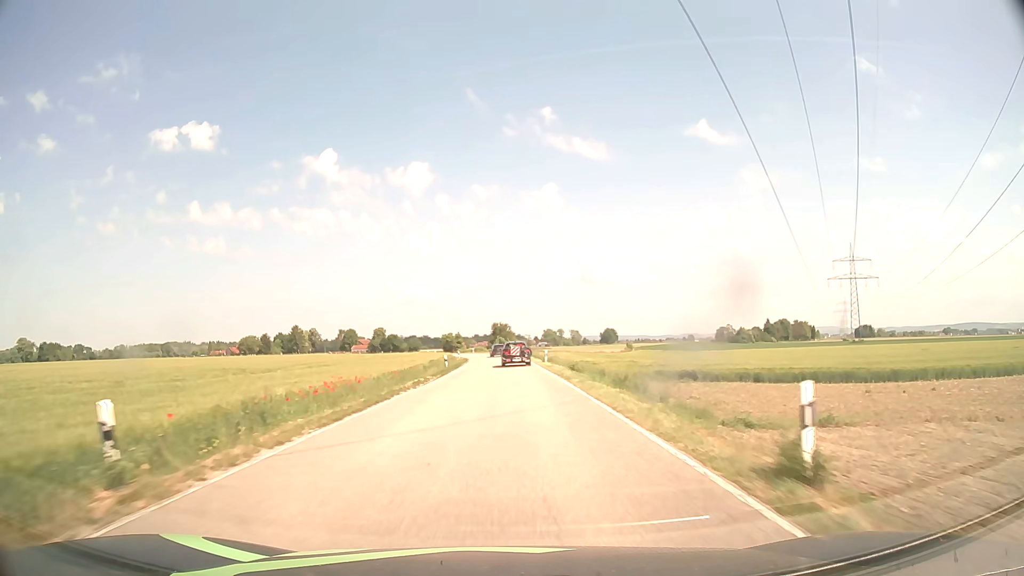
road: secondary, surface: asphalt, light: Day
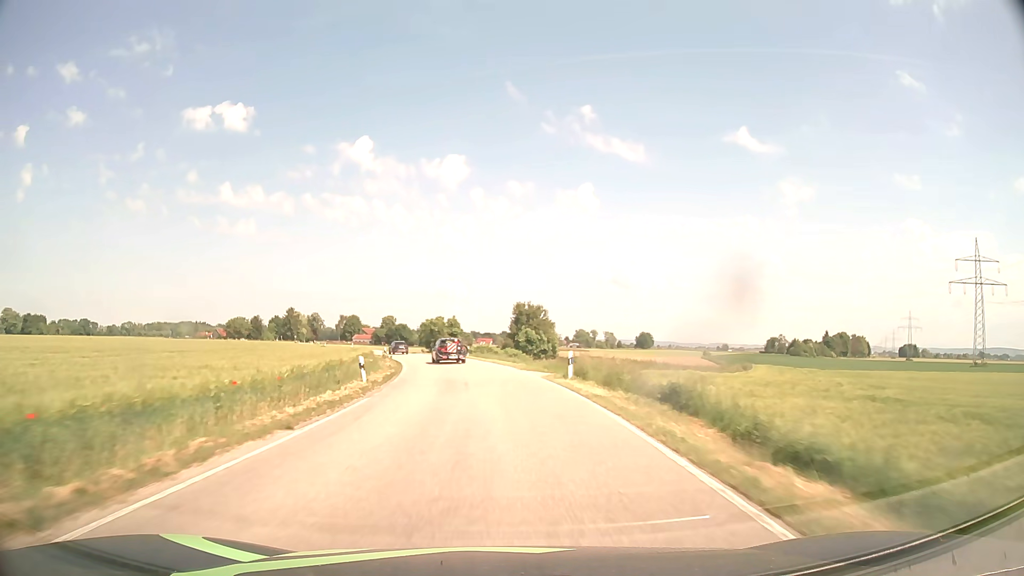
(0.0, +63.6) m; -2°
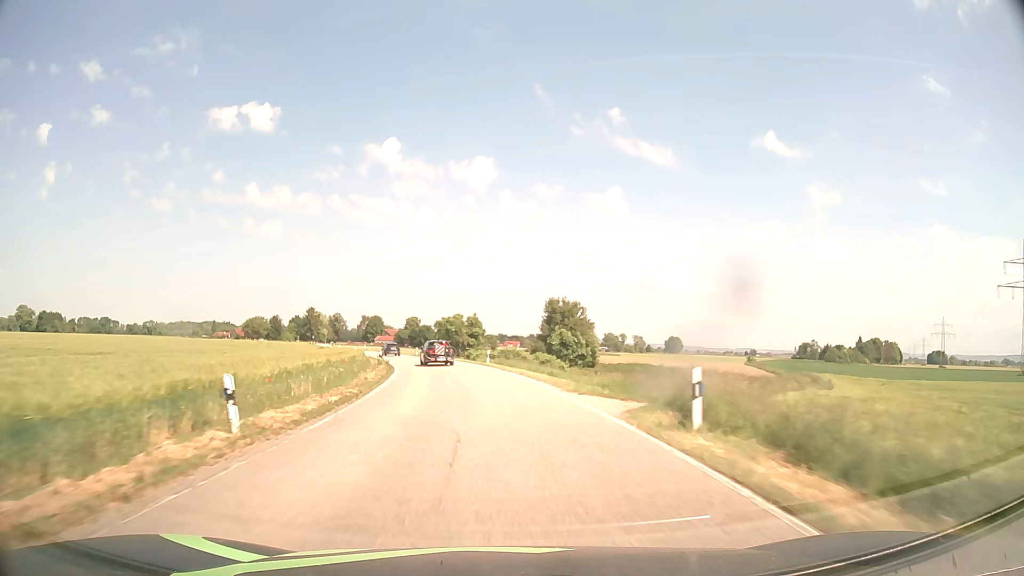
(-0.2, +12.7) m; -2°
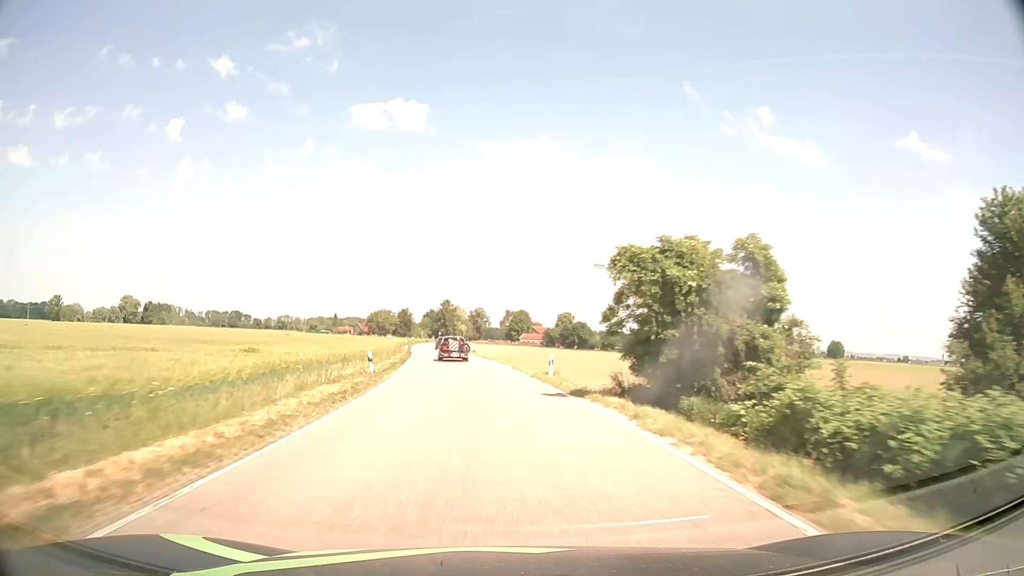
(-5.7, +50.6) m; -13°
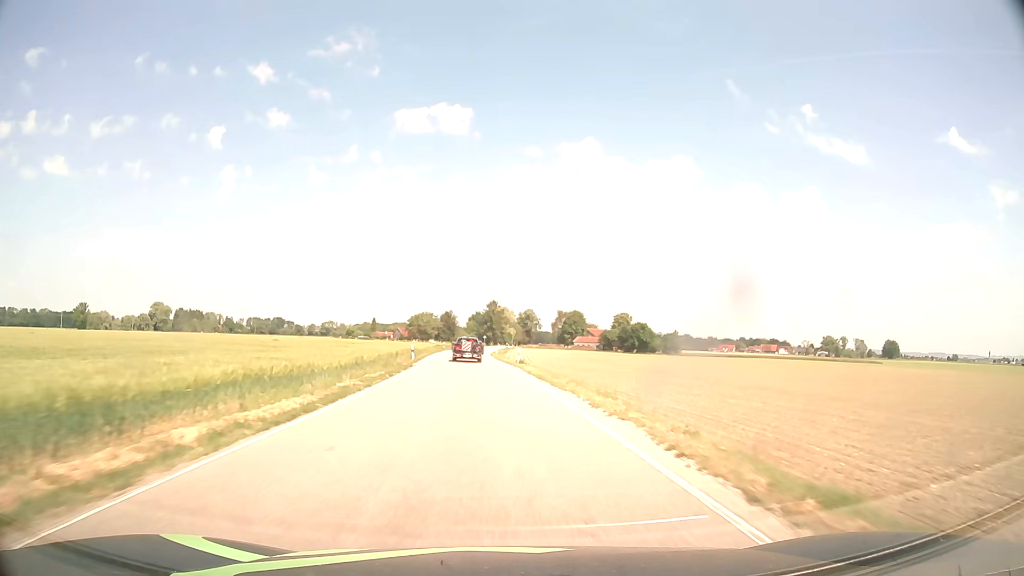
(-1.1, +25.8) m; -5°
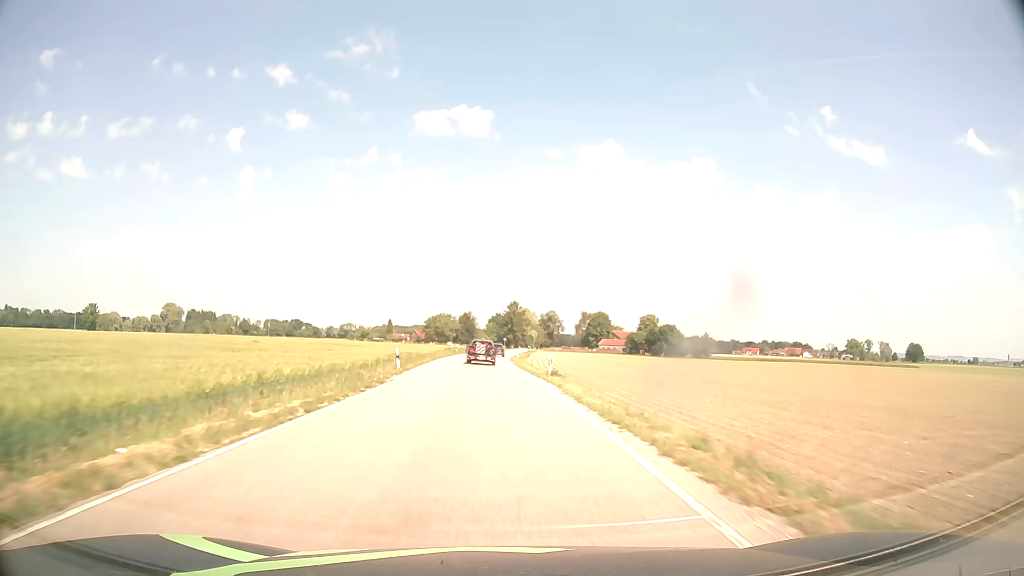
(-0.2, +13.0) m; -2°
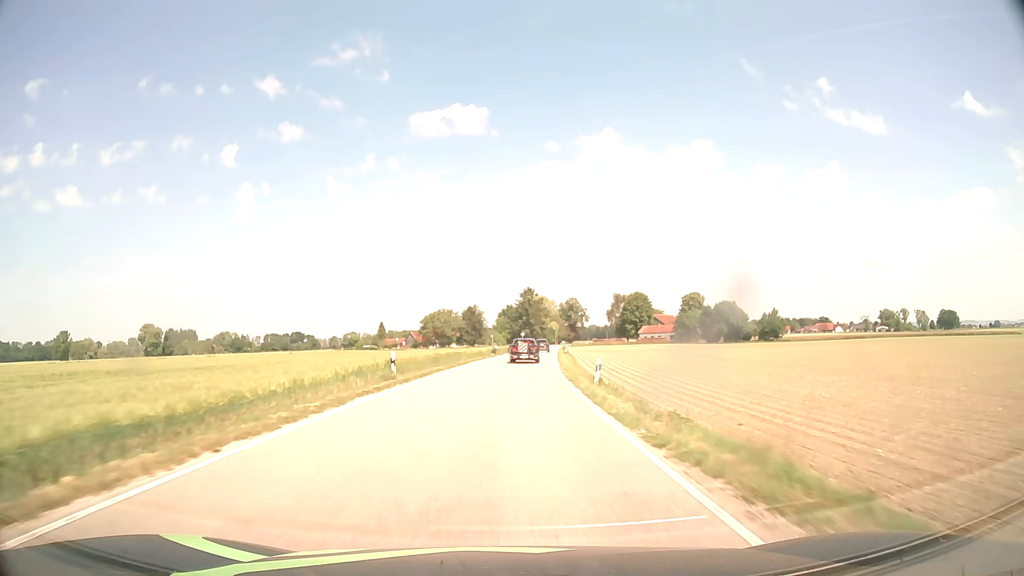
(-1.4, +52.7) m; -1°
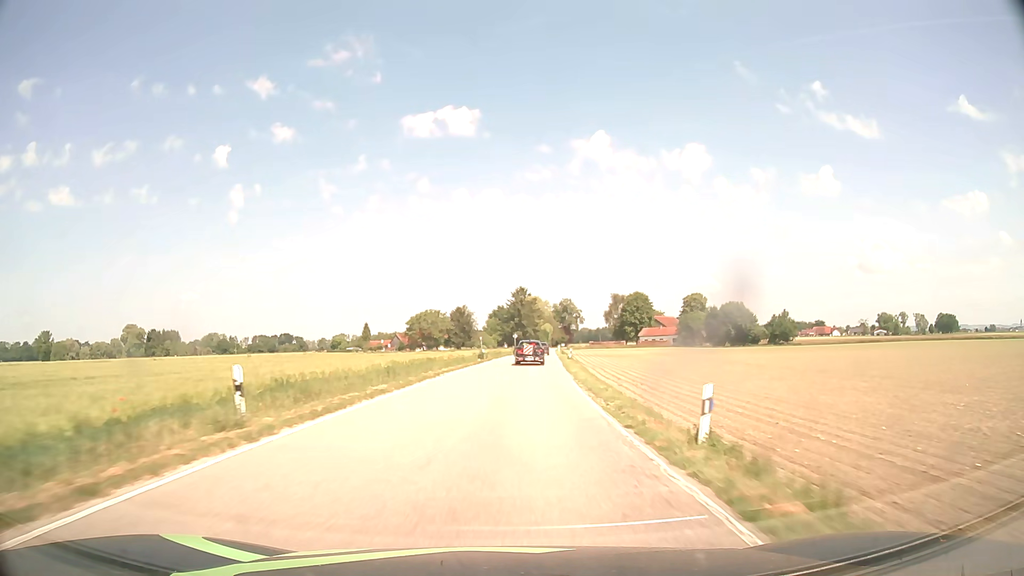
(+0.1, +13.3) m; +1°
(0, +10) (0, +20) (+1, +30) (+1, +40) (+2, +50) (+2, +60) (+3, +70) (+4, +80) (+4, +90) (+5, +100) m
